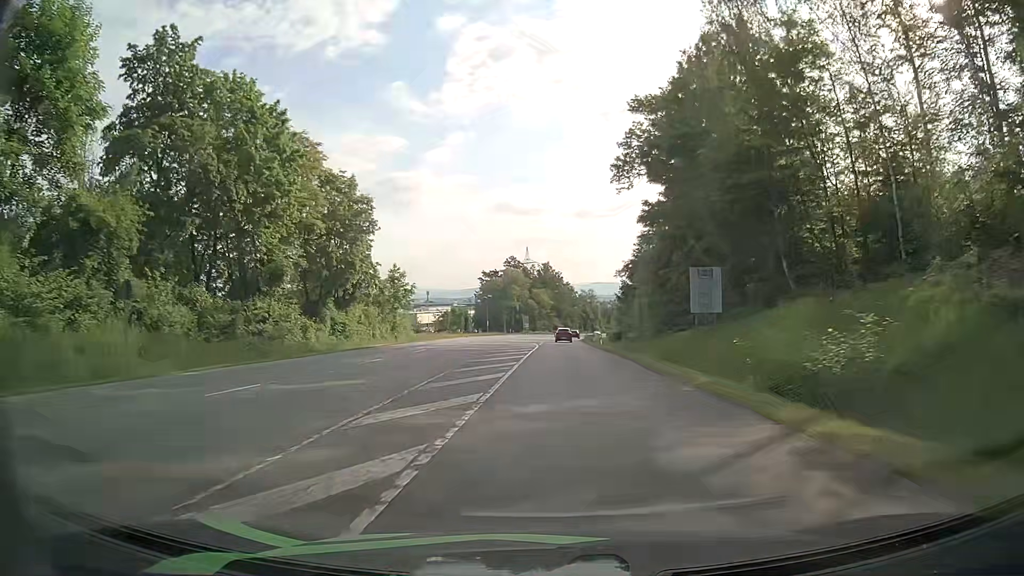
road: secondary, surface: asphalt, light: Day
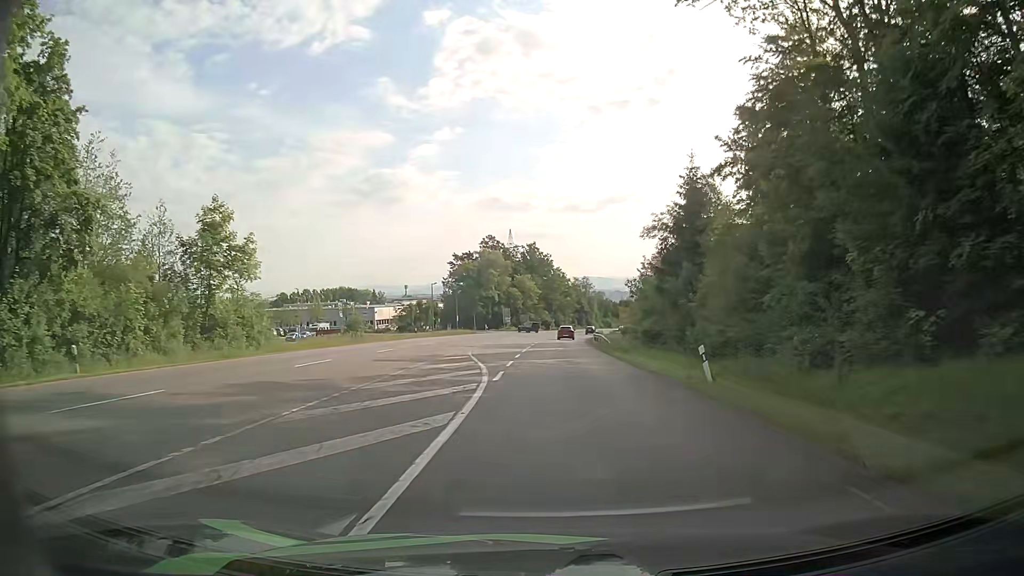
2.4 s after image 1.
(+0.6, +38.2) m; +2°
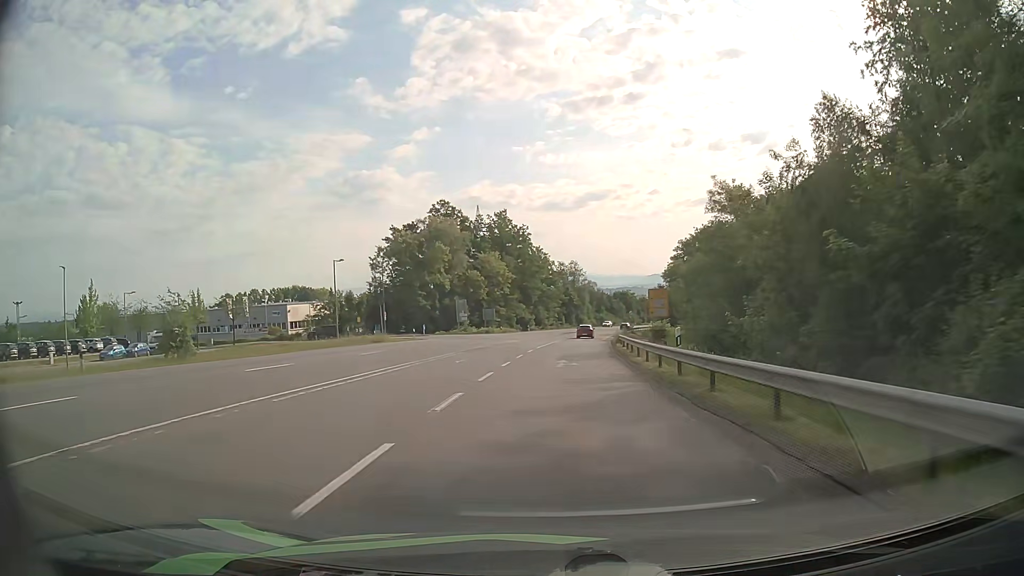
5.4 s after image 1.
(+0.4, +47.4) m; +1°
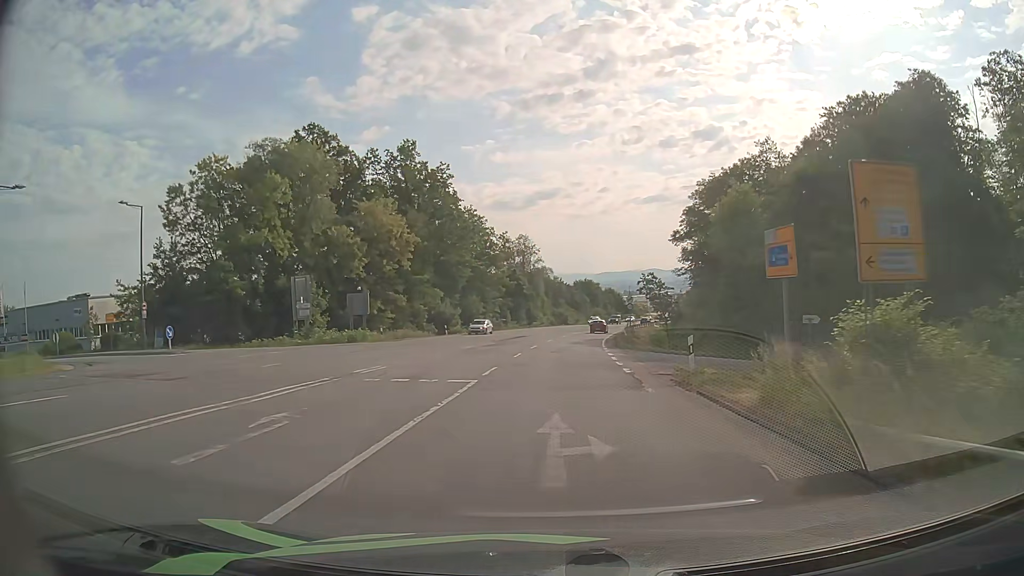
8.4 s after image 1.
(+1.7, +47.4) m; +5°
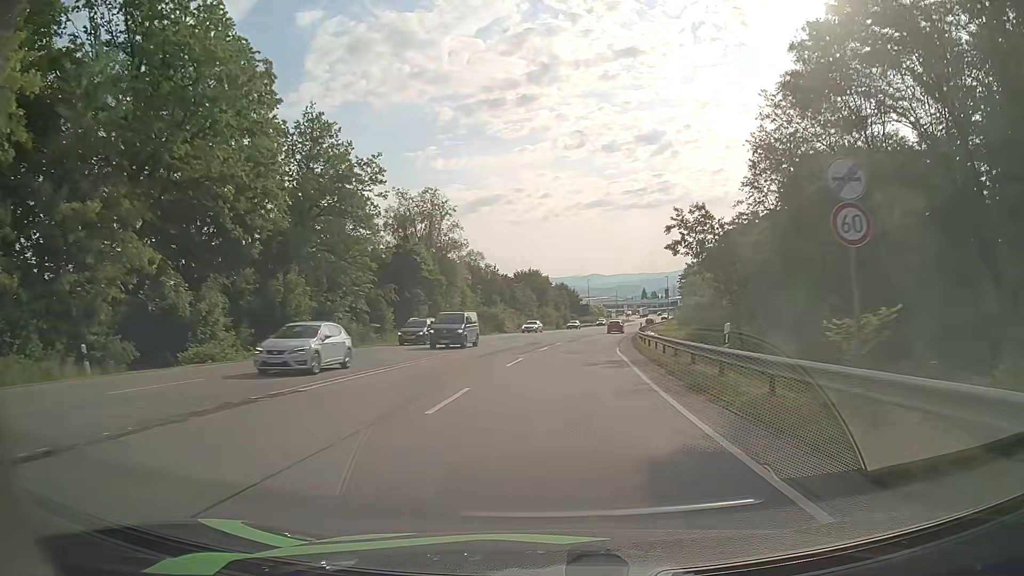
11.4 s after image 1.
(+1.8, +47.7) m; +5°
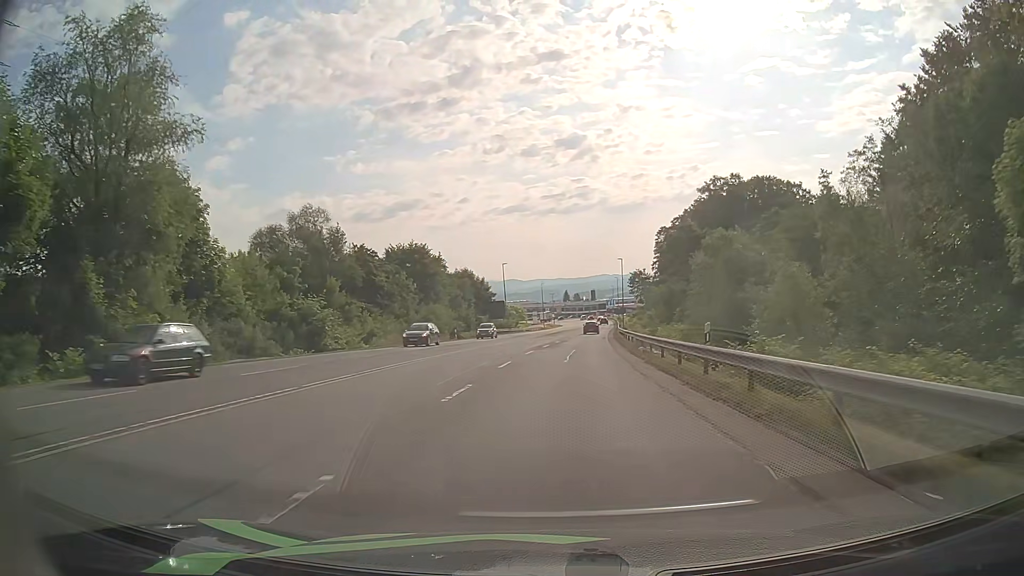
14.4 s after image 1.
(+2.7, +47.7) m; +7°
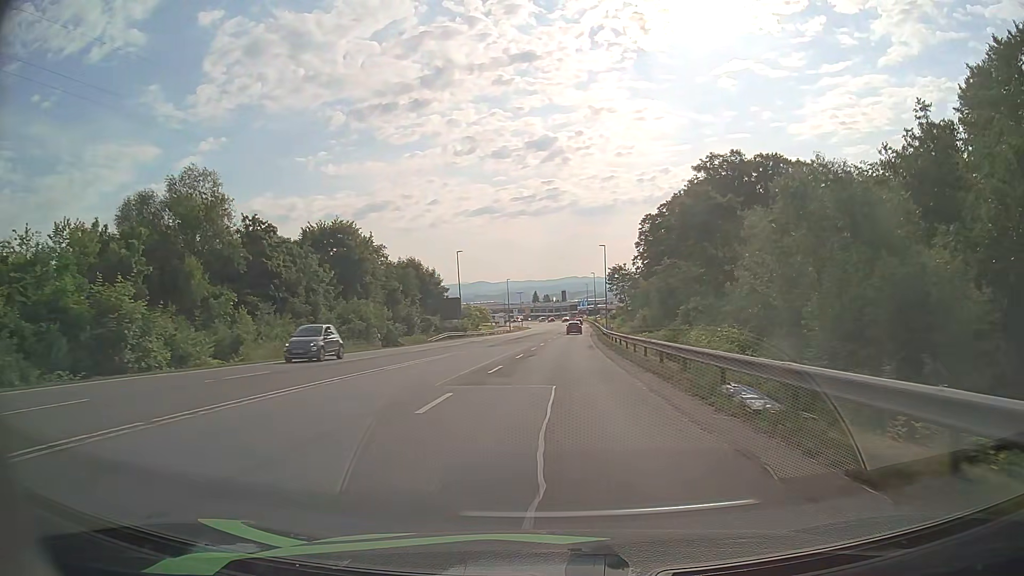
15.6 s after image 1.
(+0.4, +19.1) m; +3°
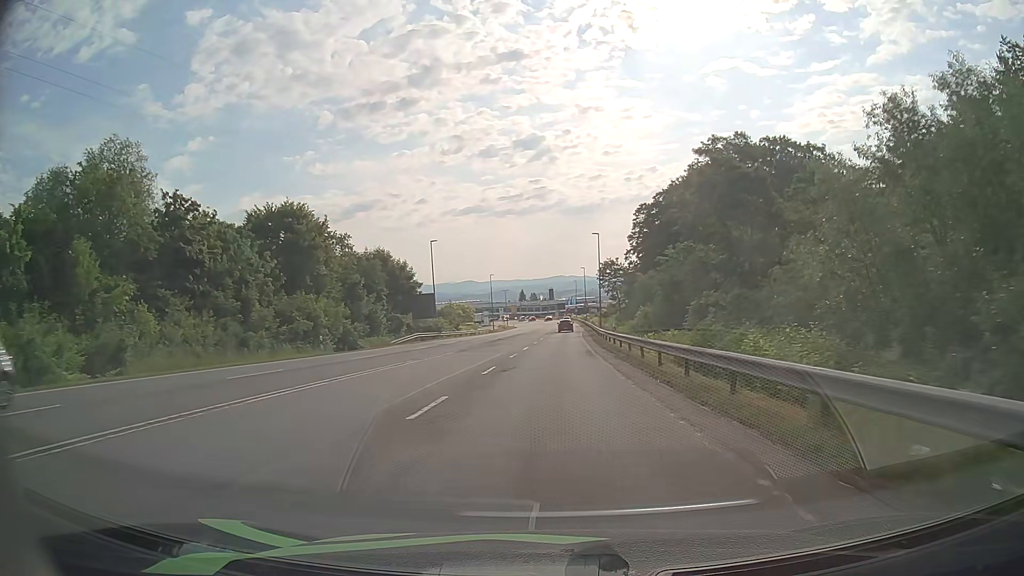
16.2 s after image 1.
(+0.1, +9.6) m; +1°
(0, +10) (0, +20) (+1, +30) (+1, +40) (+1, +50) (+1, +60) (+2, +70) (+2, +80) (+2, +90) (+2, +100) m
